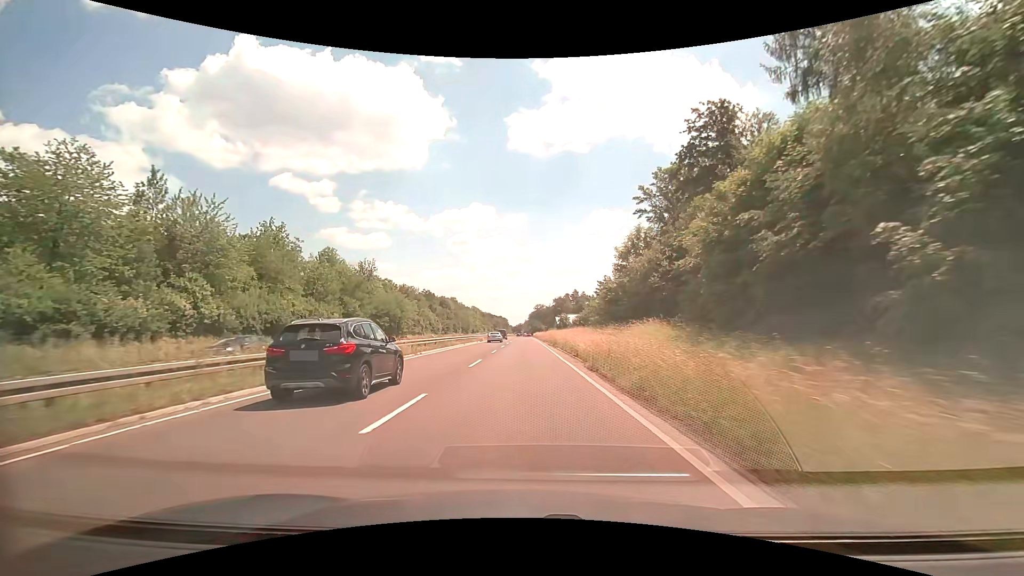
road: trunk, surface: asphalt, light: Day
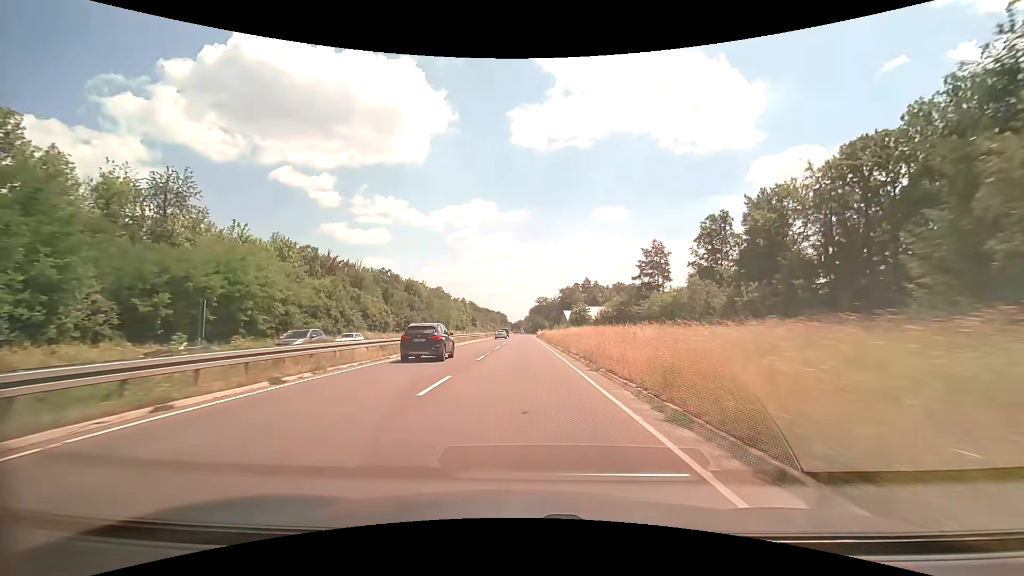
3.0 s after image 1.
(-0.1, +57.2) m; 0°
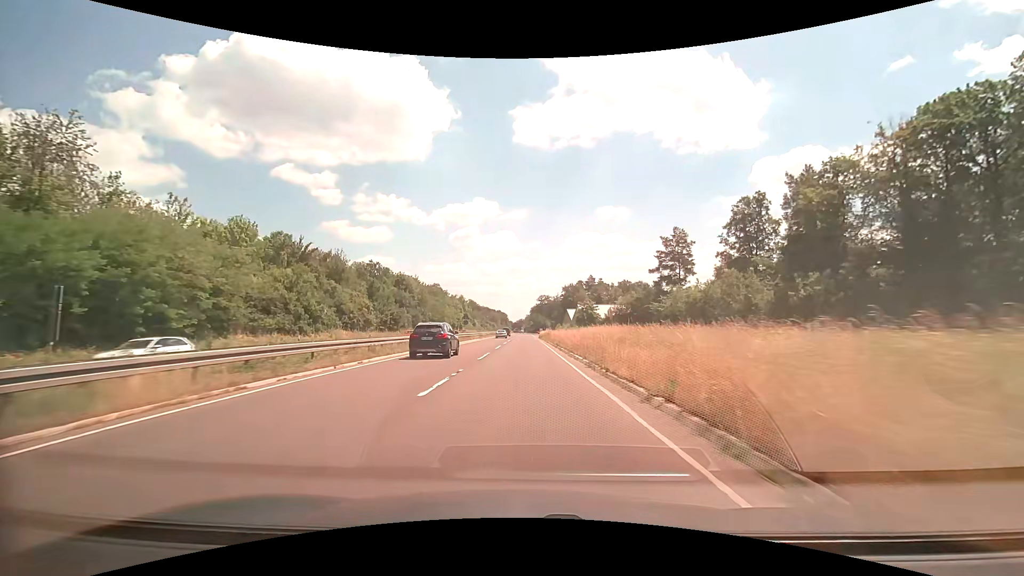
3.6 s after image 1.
(-0.1, +12.2) m; 0°
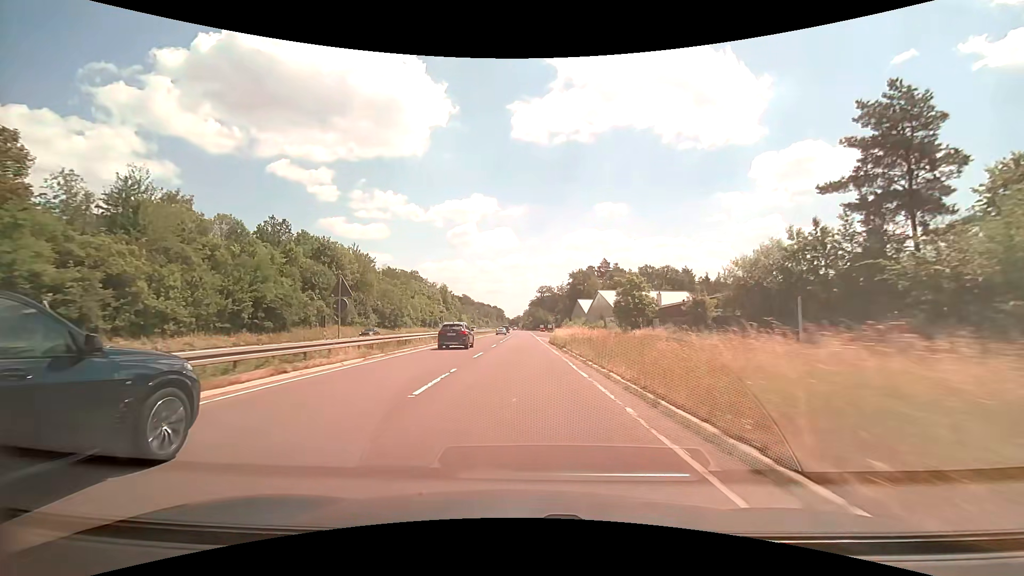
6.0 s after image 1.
(+0.1, +48.6) m; 0°
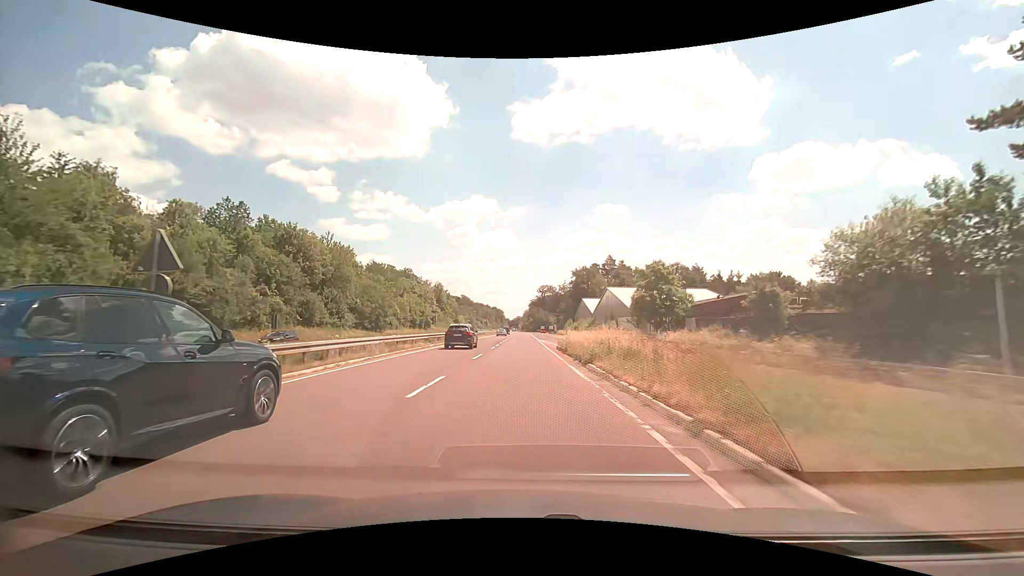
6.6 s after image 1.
(0.0, +12.1) m; 0°
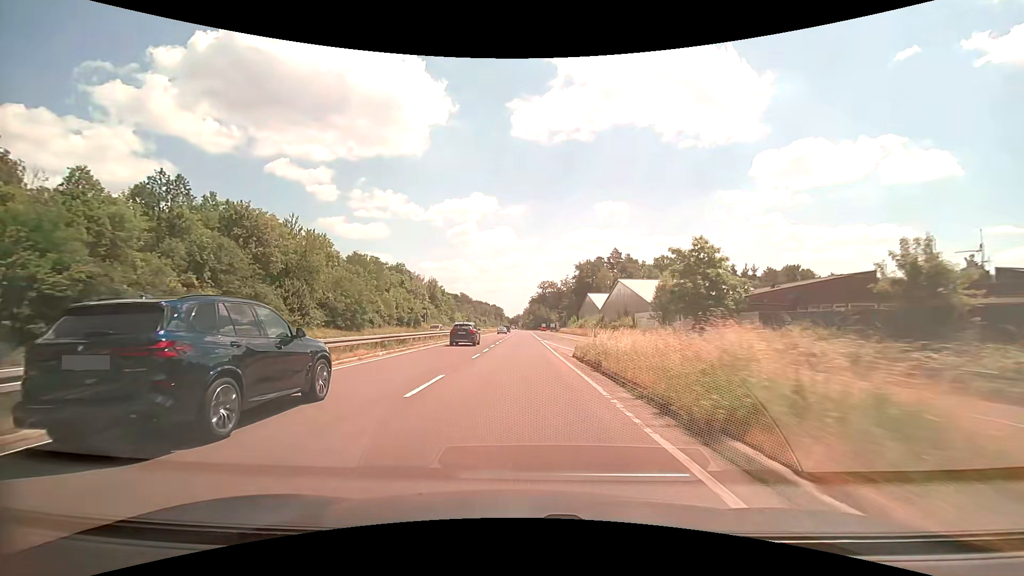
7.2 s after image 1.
(0.0, +12.0) m; 0°
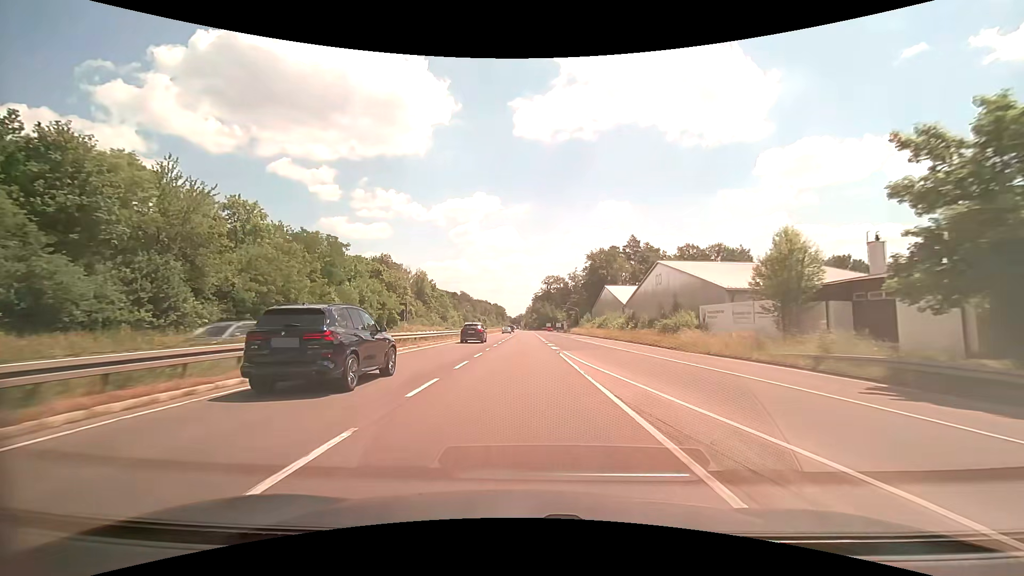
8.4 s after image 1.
(0.0, +24.1) m; 0°
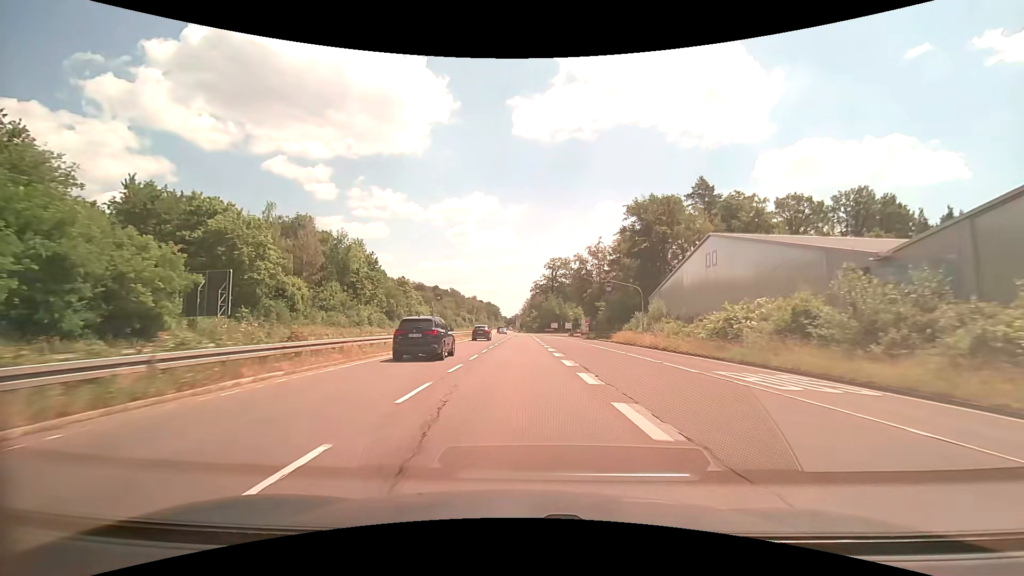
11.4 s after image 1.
(0.0, +60.7) m; 0°
(0, +10) (0, +20) (0, +30) (0, +40) (0, +50) (0, +60) (0, +70) (0, +80) (0, +90) (0, +100) m
